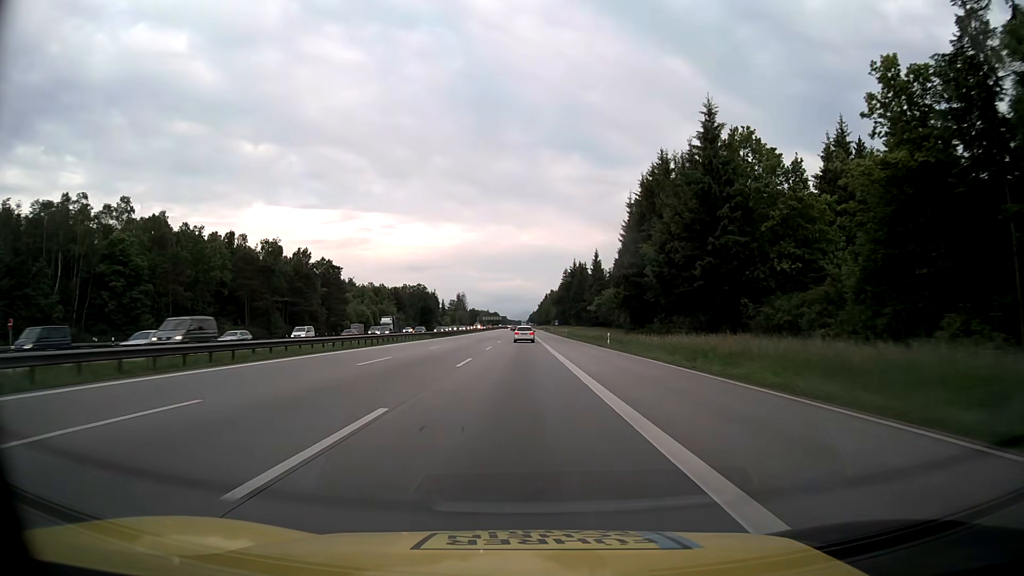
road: motorway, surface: asphalt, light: Day
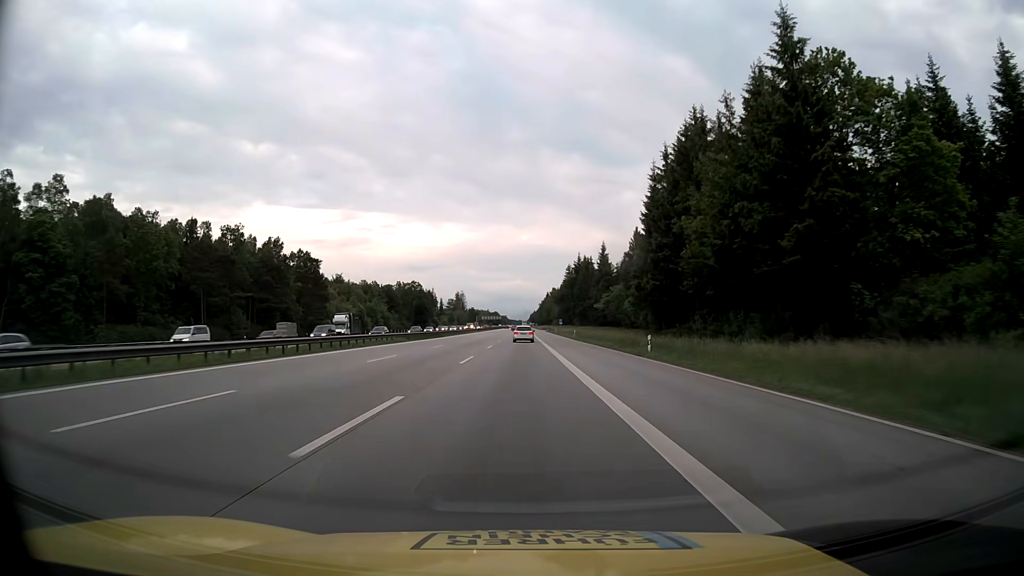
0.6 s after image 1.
(0.0, +16.4) m; 0°
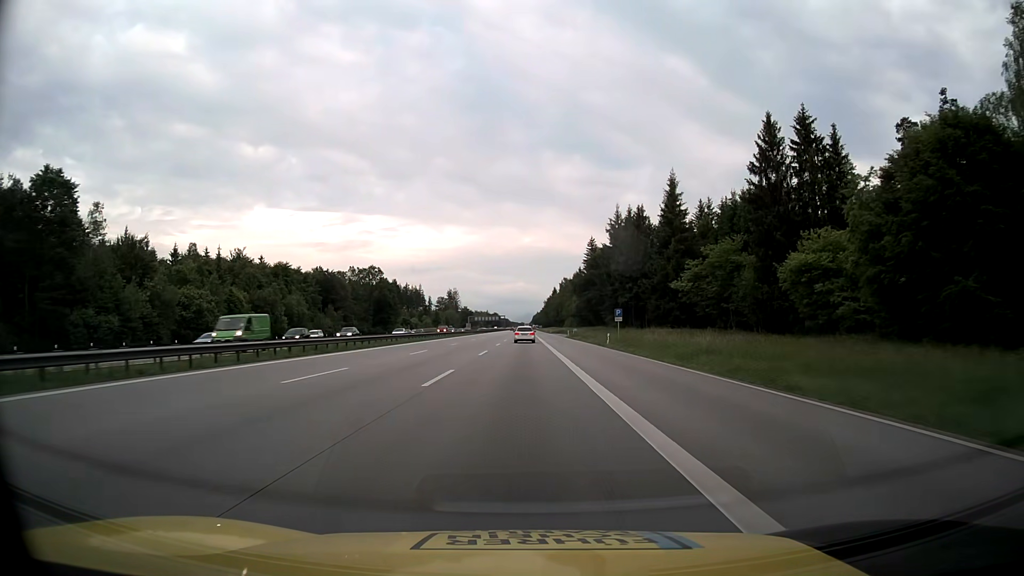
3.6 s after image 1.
(-0.3, +81.7) m; 0°
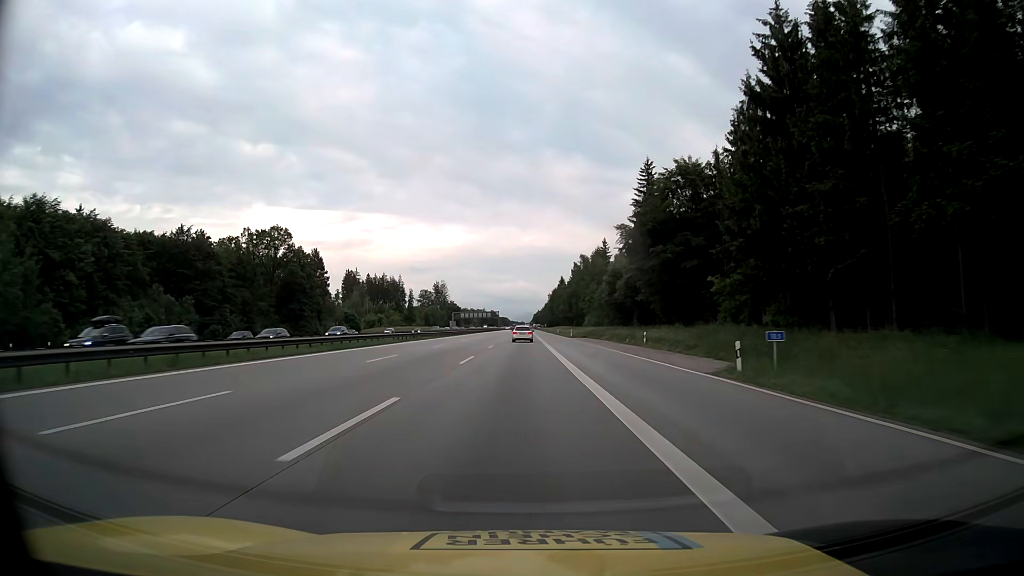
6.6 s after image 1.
(-0.1, +81.3) m; 0°
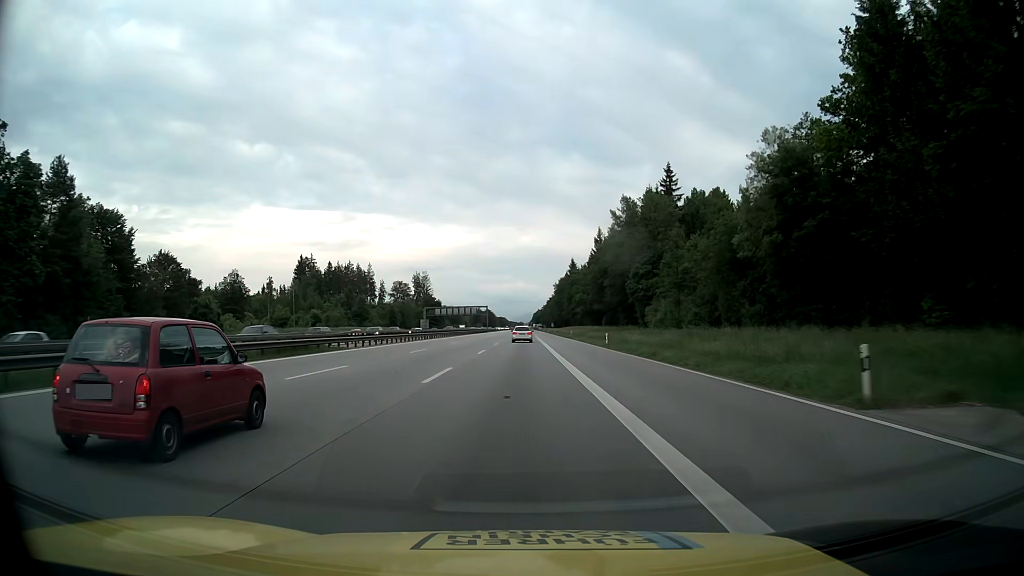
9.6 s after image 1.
(0.0, +80.9) m; 0°
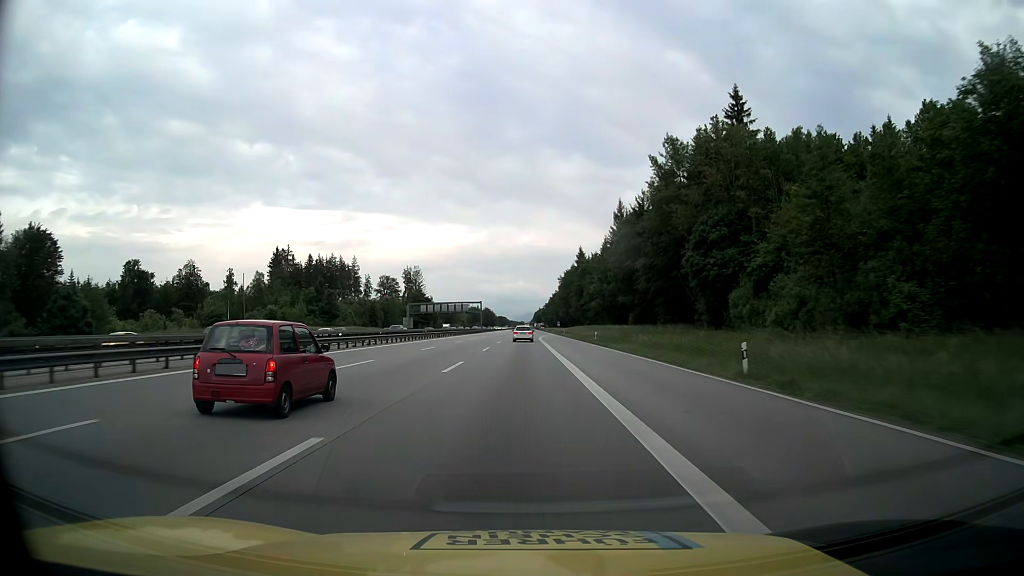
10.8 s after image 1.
(0.0, +32.3) m; 0°
(0, +10) (0, +20) (0, +30) (0, +40) (0, +50) (0, +60) (0, +70) (0, +80) (0, +90) (0, +100) m
